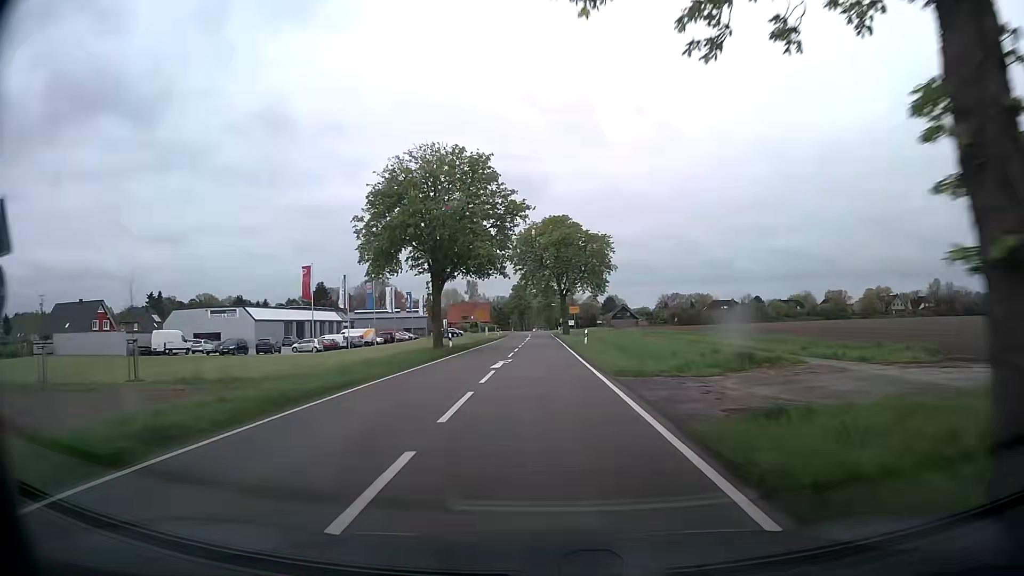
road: secondary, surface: asphalt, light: Day
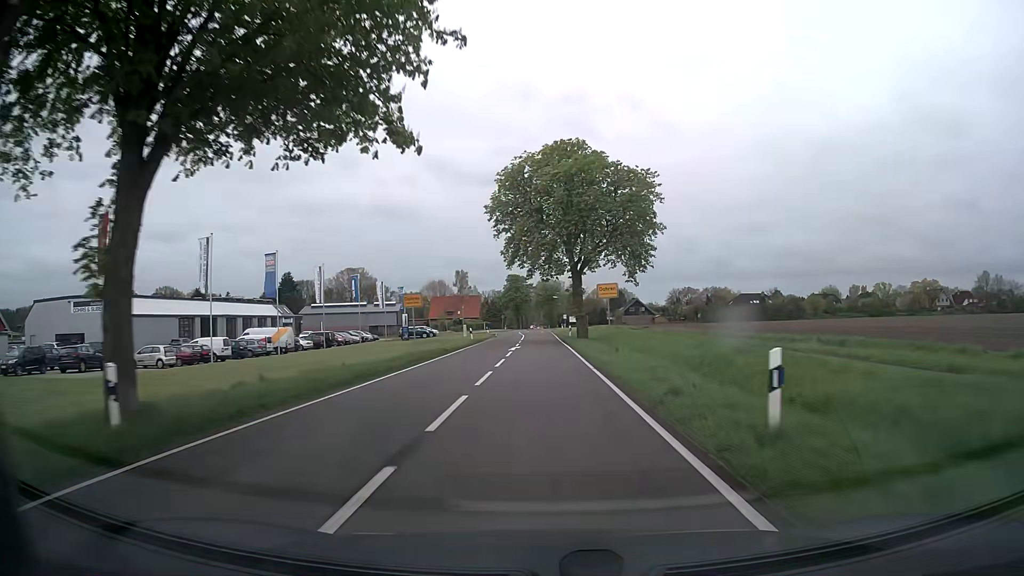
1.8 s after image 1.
(0.0, +31.9) m; 0°
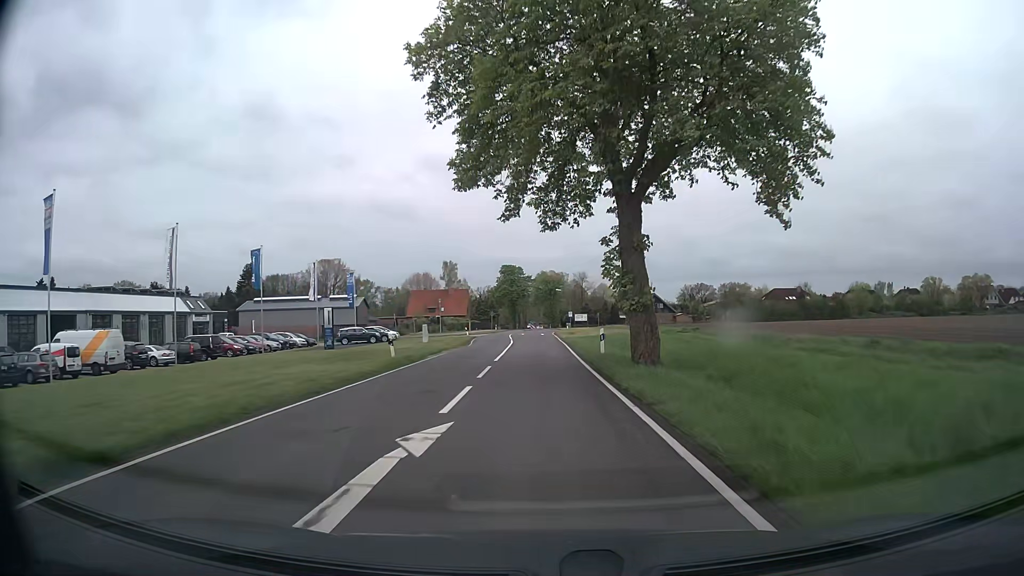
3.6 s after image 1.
(0.0, +27.9) m; 0°
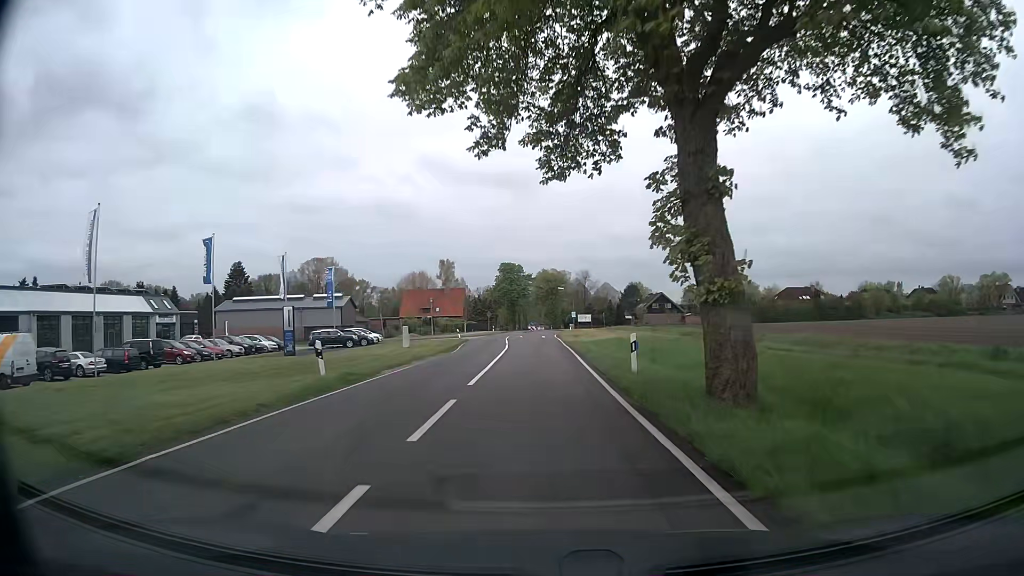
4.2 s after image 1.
(0.0, +8.2) m; 0°
